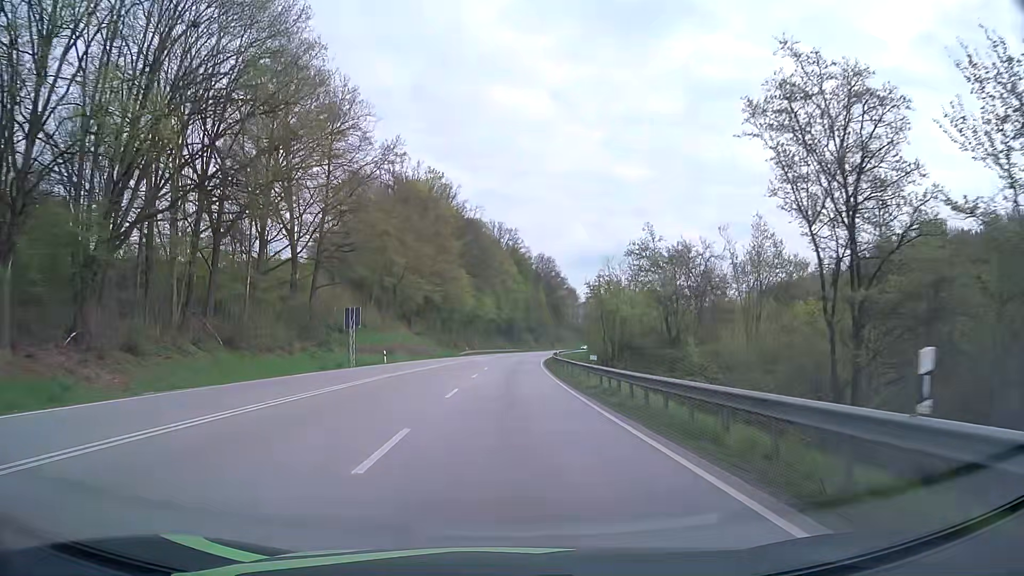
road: primary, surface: asphalt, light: Day
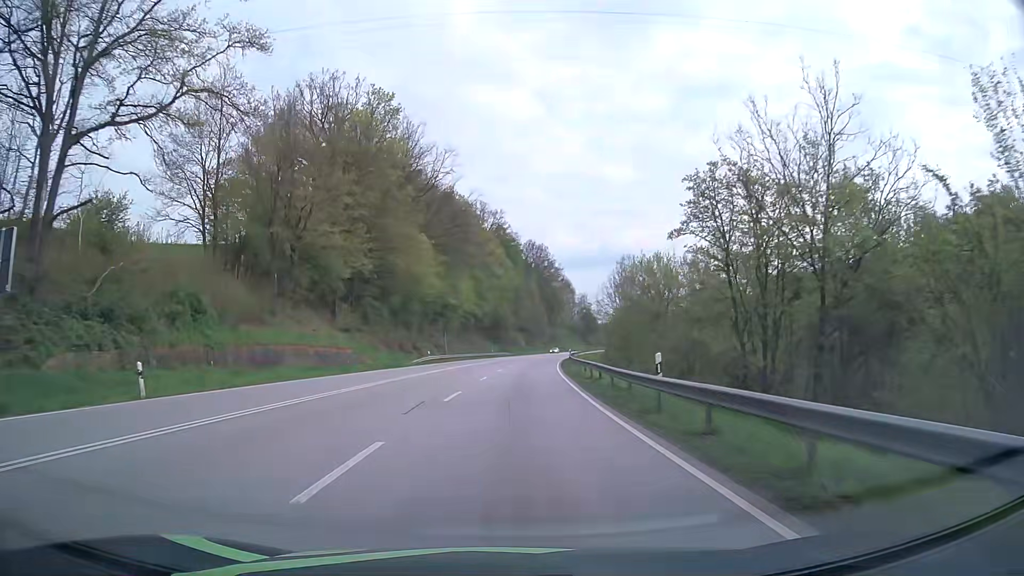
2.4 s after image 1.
(+0.2, +38.1) m; +1°
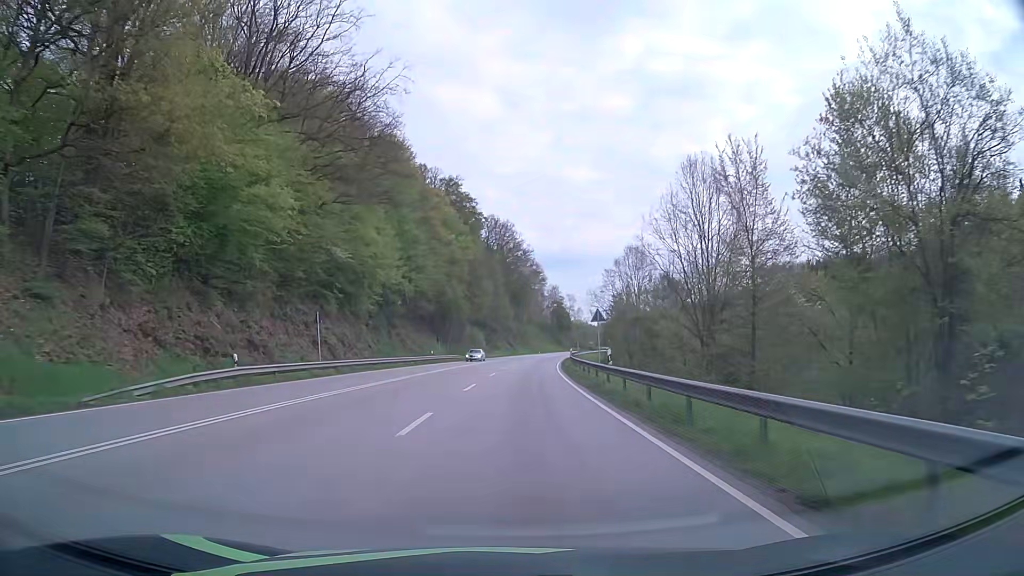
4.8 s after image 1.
(+1.1, +43.1) m; +3°
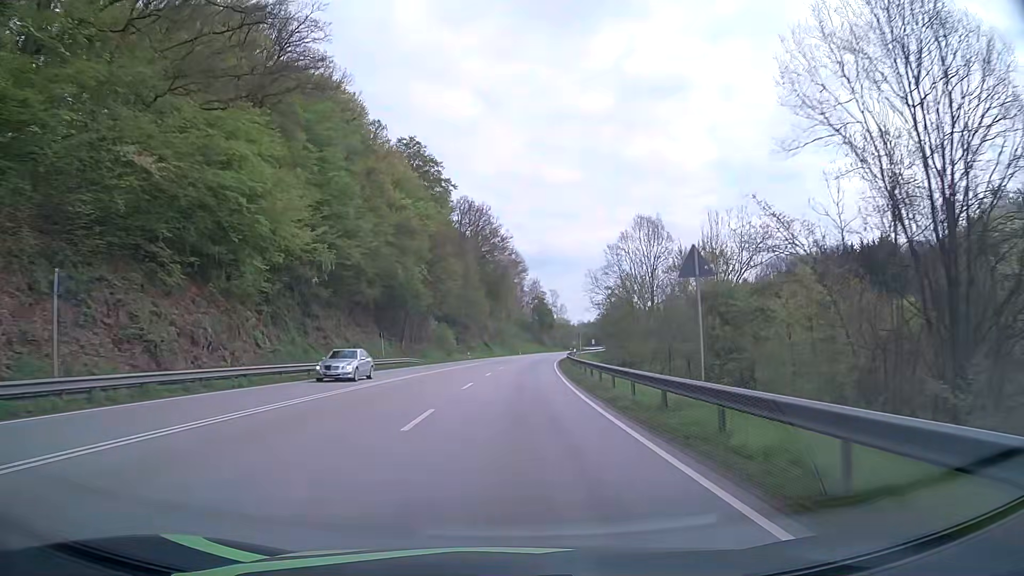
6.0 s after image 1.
(+0.4, +23.1) m; +2°
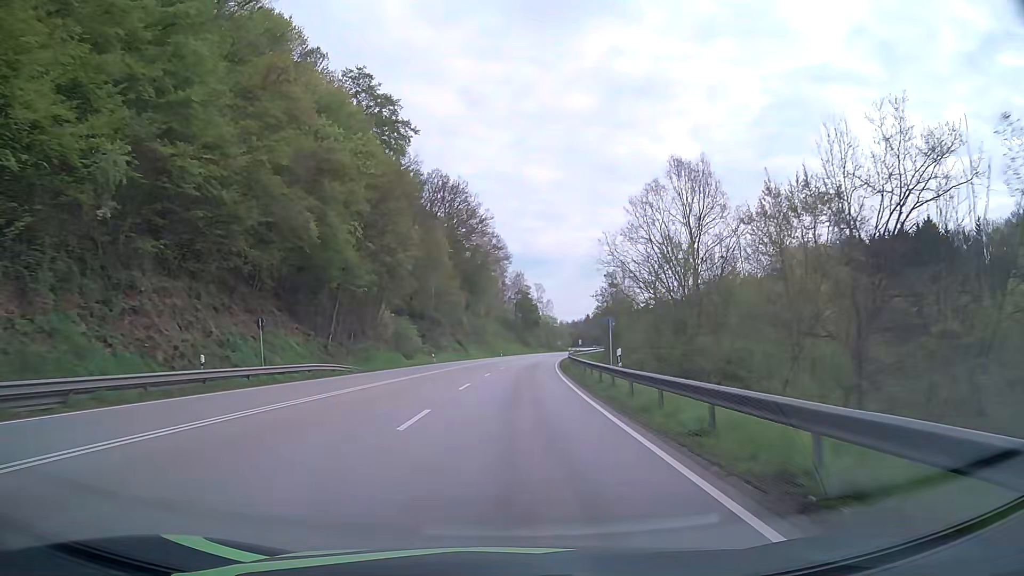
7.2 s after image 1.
(+0.3, +23.7) m; +1°
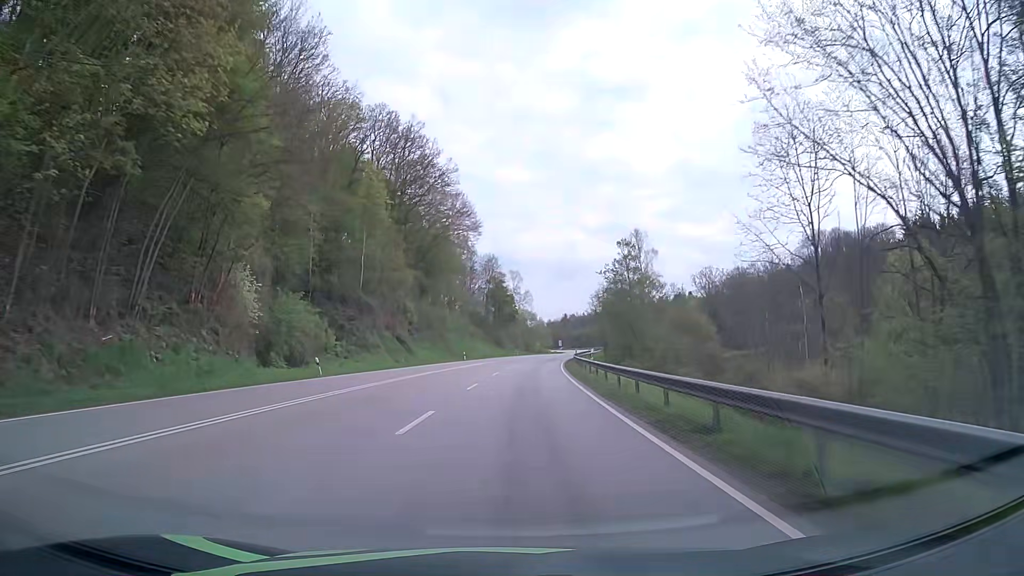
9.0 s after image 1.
(+0.8, +36.2) m; +2°
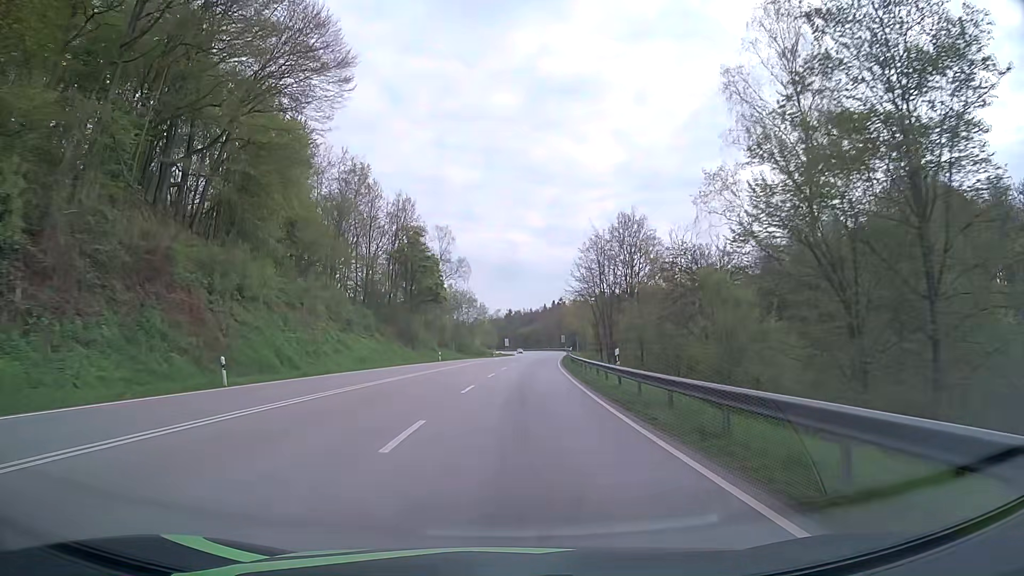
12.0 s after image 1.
(+3.1, +61.3) m; +5°
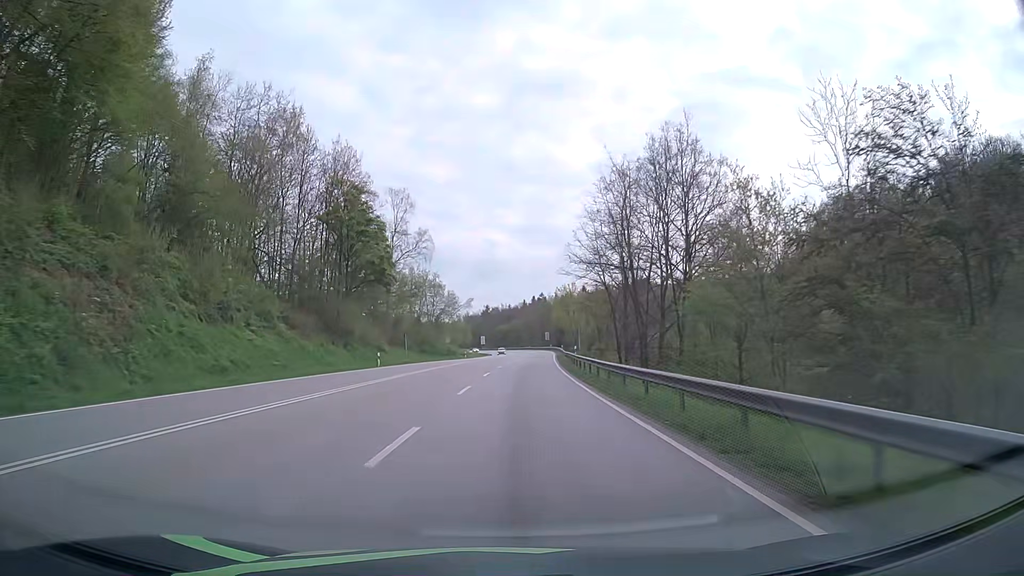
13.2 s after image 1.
(+0.5, +24.8) m; +2°
(0, +10) (0, +20) (+1, +30) (+1, +40) (+1, +50) (+2, +60) (+3, +70) (+3, +80) (+4, +90) (+4, +100) m
